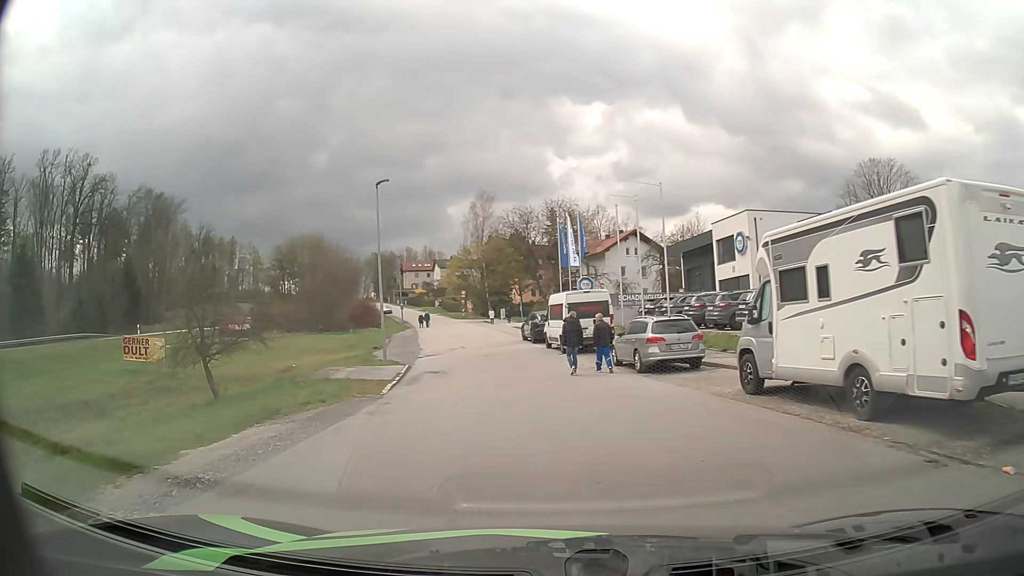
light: Day
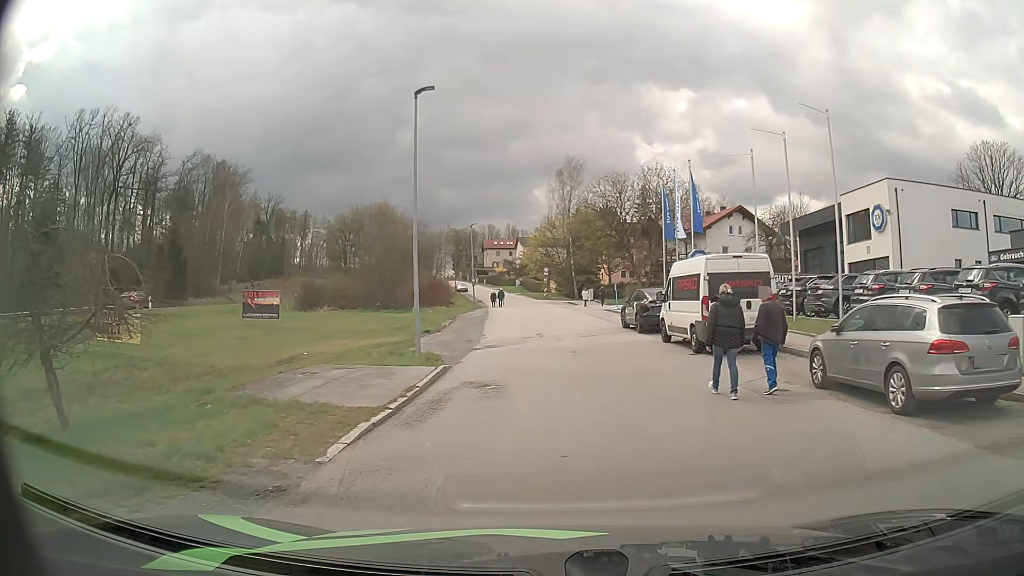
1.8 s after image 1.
(-0.9, +10.2) m; -8°
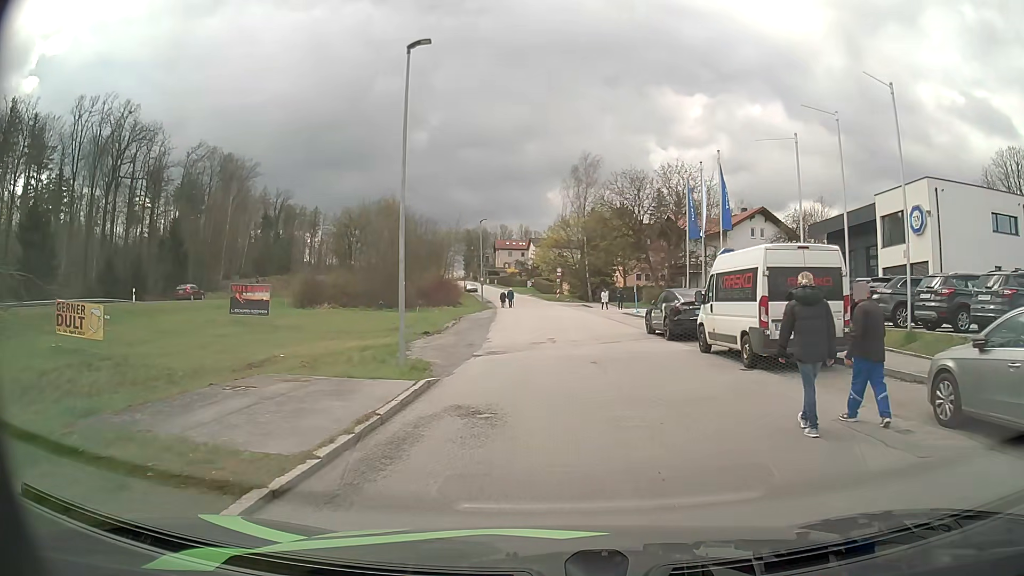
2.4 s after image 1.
(0.0, +3.7) m; -1°
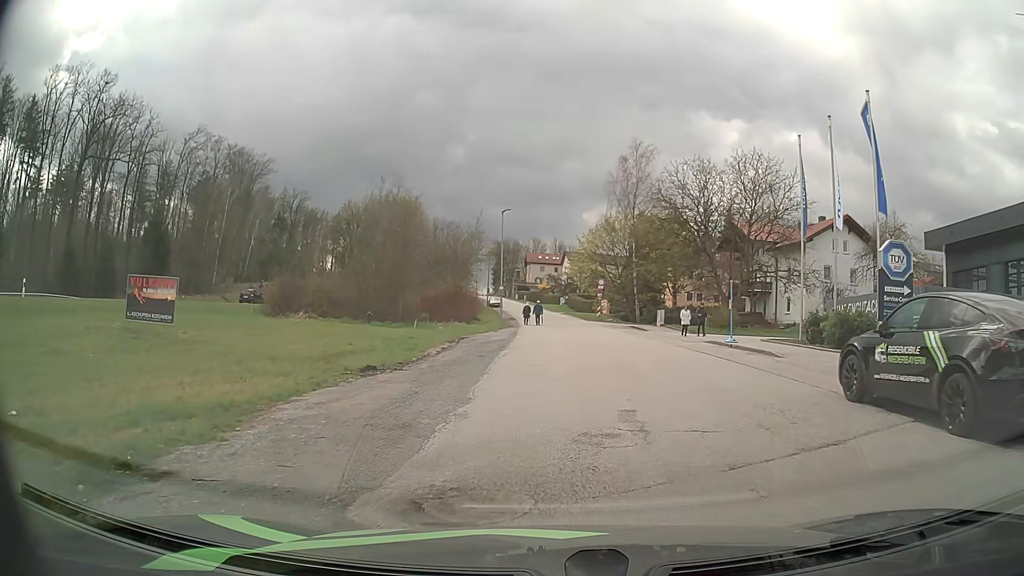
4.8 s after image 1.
(-0.4, +14.5) m; -3°
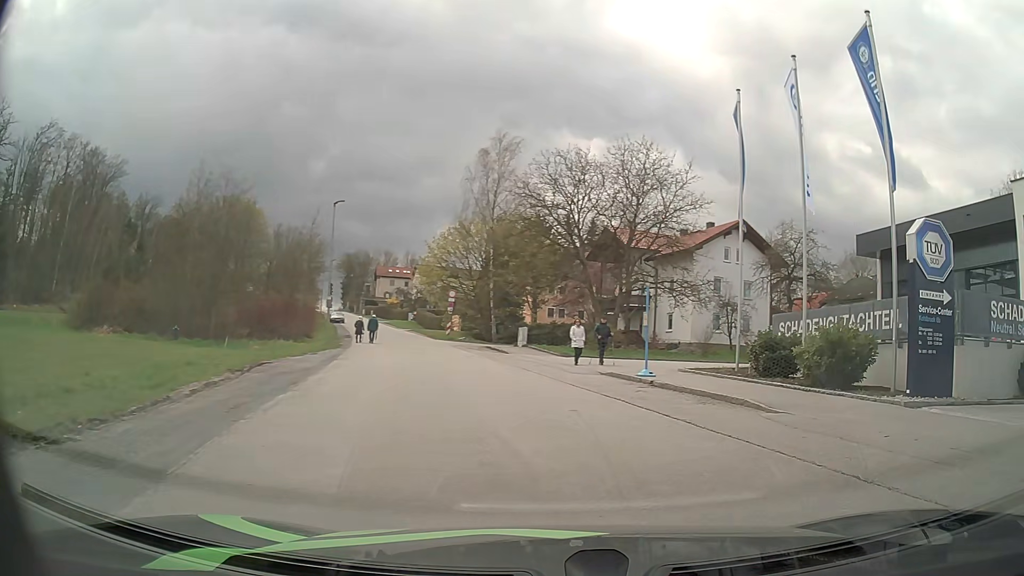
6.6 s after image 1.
(+0.4, +8.8) m; +11°
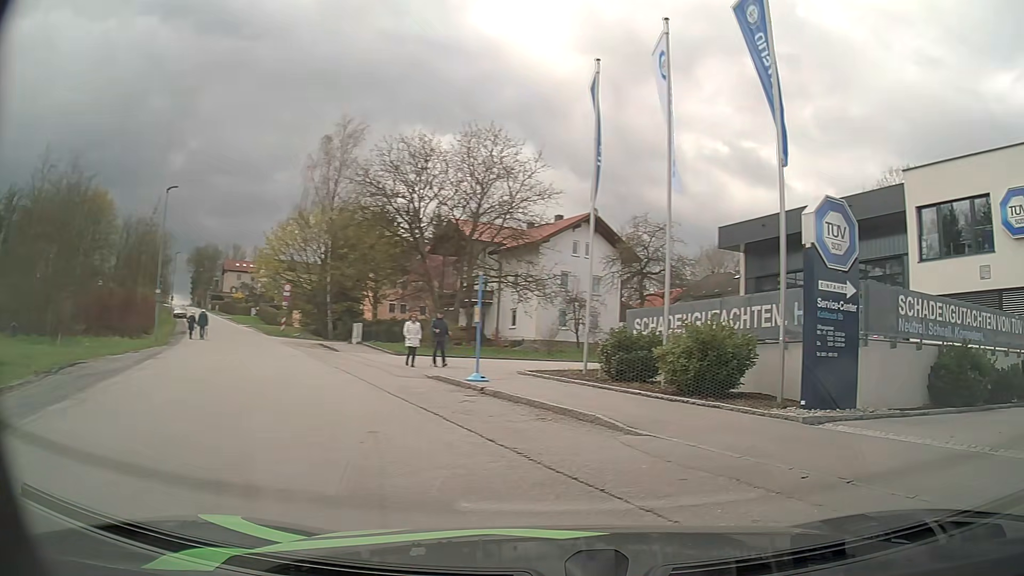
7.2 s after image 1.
(+0.2, +2.5) m; +12°
